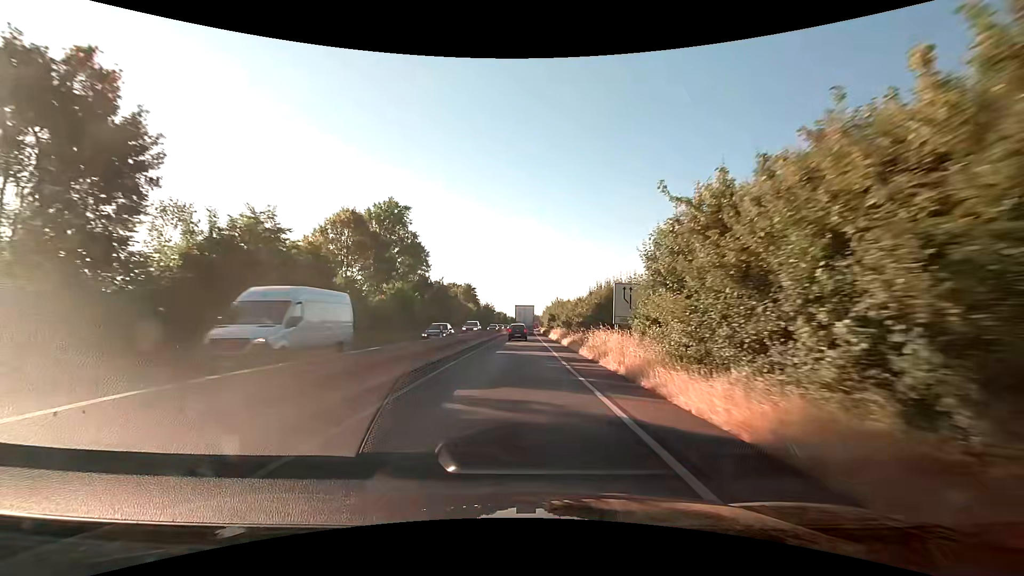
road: trunk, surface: asphalt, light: Day
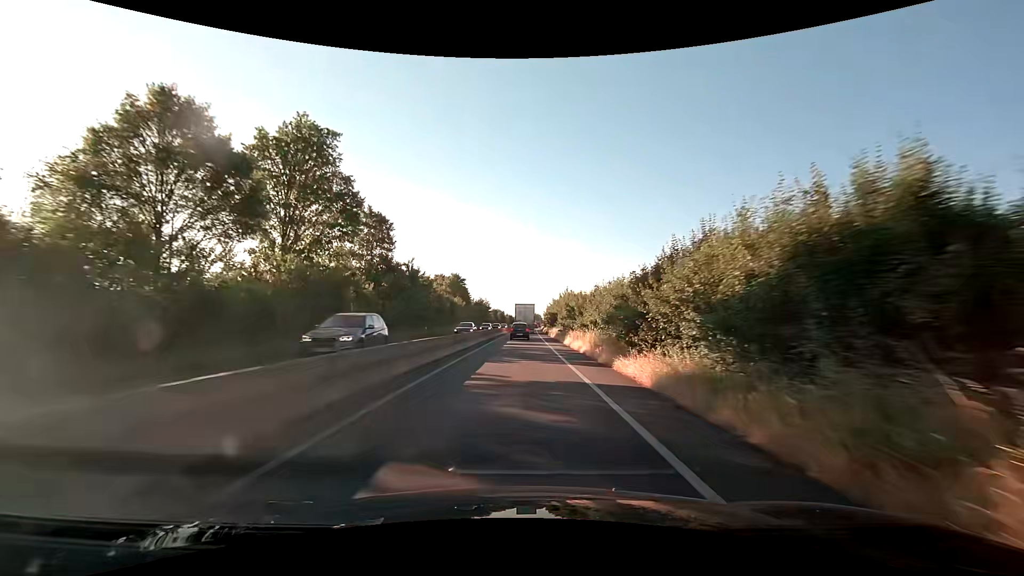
(+0.1, +21.2) m; 0°
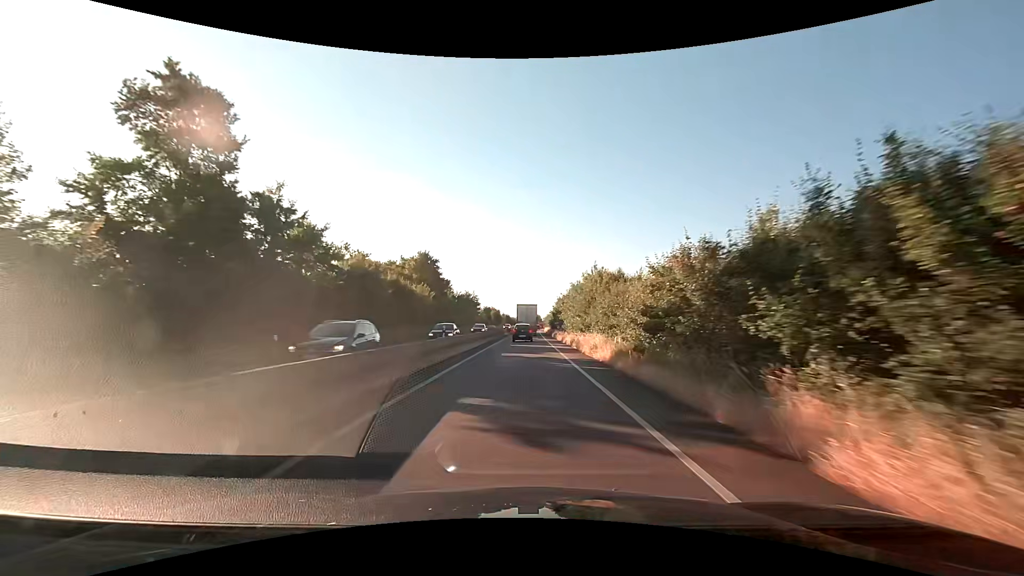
(-0.1, +30.8) m; 0°
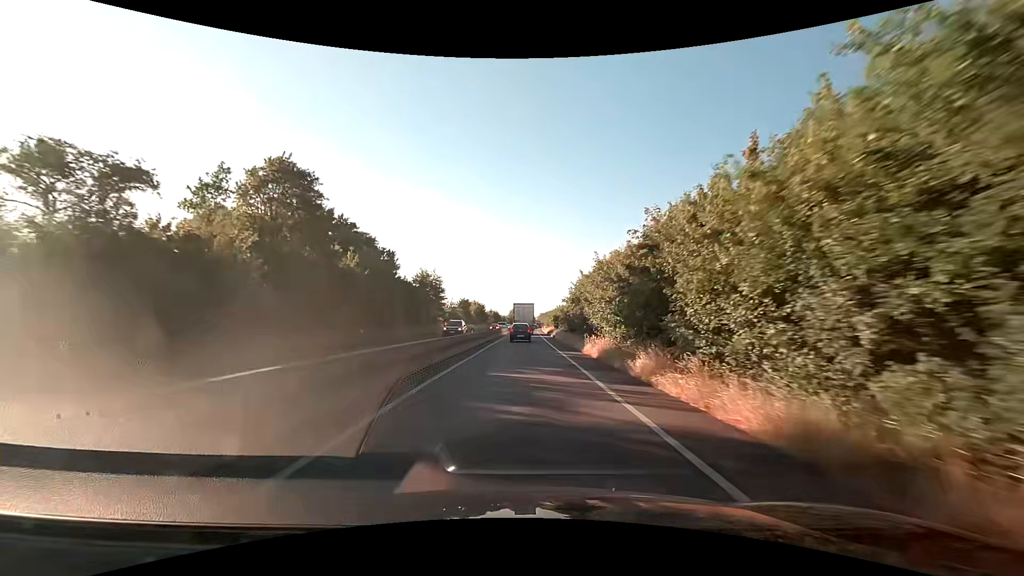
(+0.3, +39.2) m; +1°
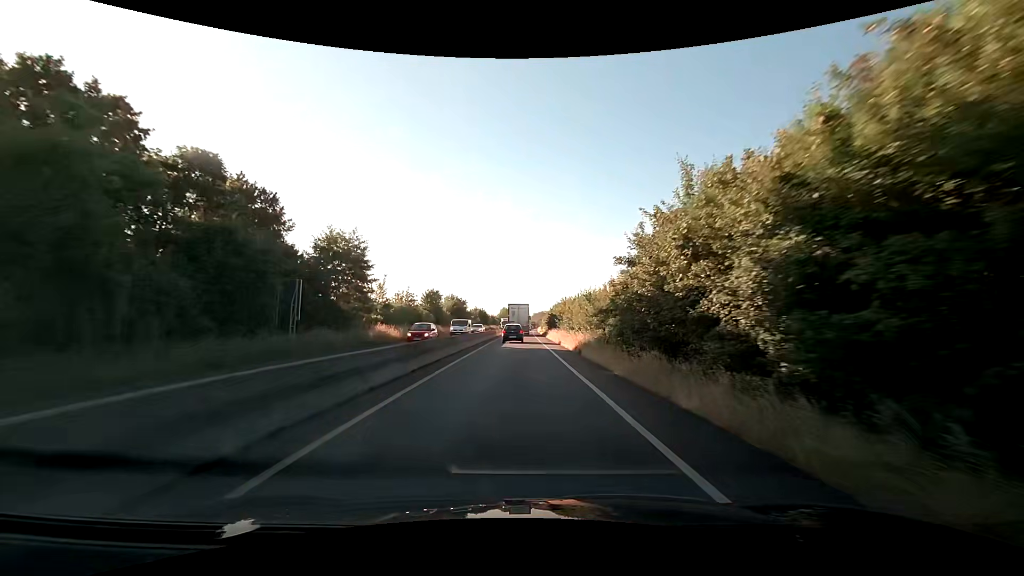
(+0.2, +28.3) m; +1°
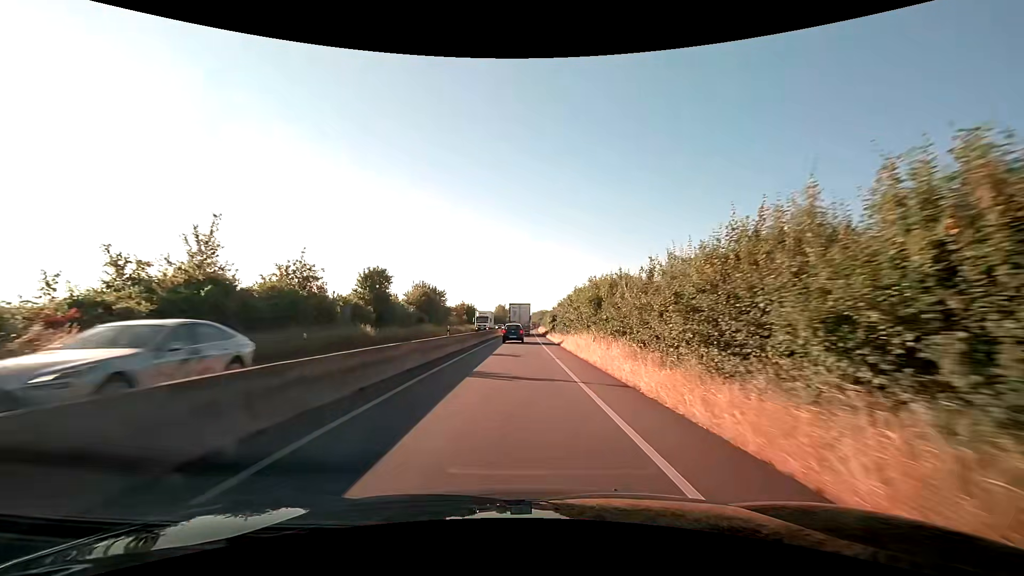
(0.0, +28.2) m; 0°
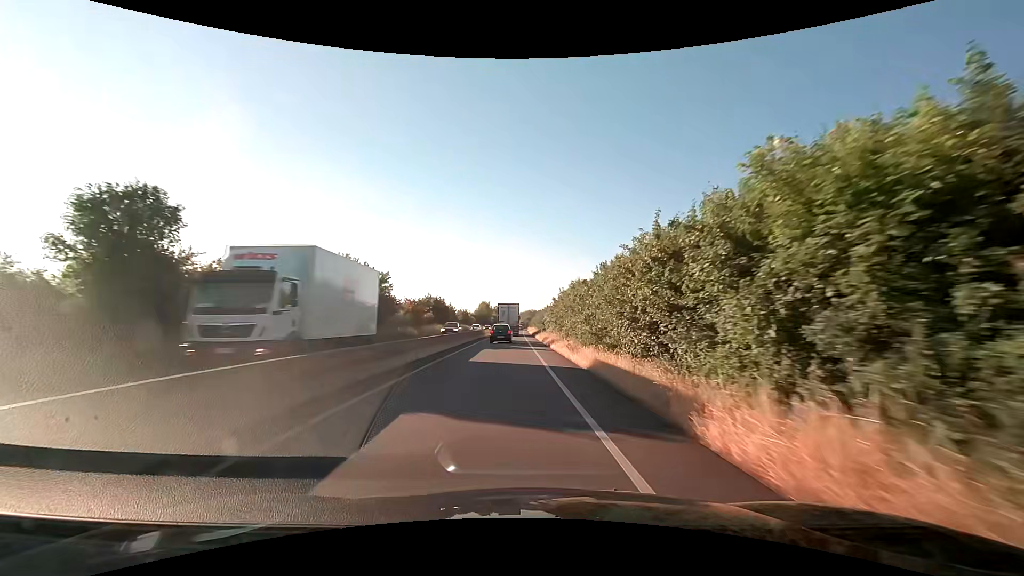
(0.0, +28.0) m; +1°
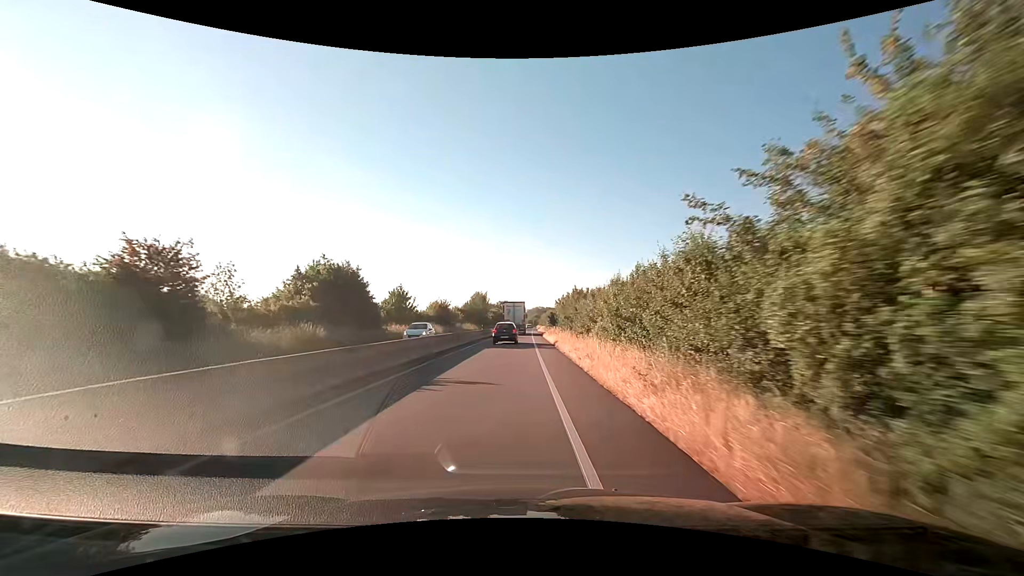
(0.0, +48.0) m; -1°
(0, +10) (0, +20) (0, +30) (0, +40) (0, +50) (0, +60) (0, +70) (0, +80) (0, +90) (0, +100) m
